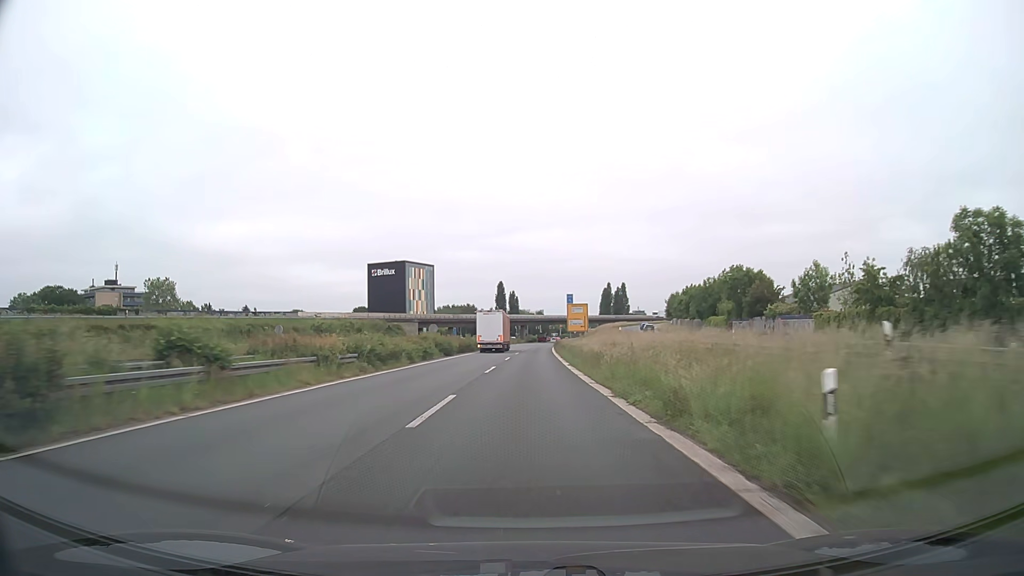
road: trunk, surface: asphalt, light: Day
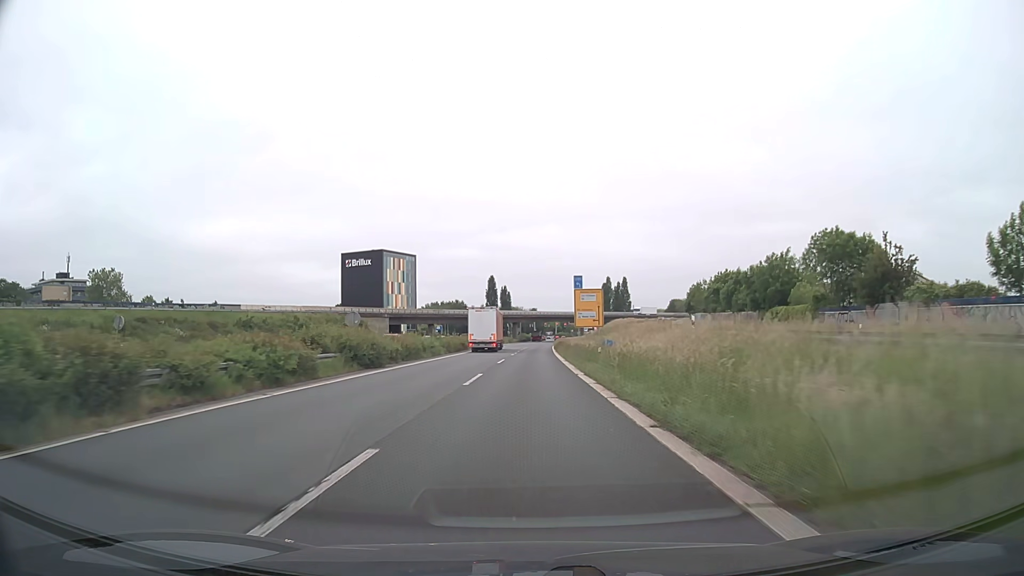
(+0.1, +25.3) m; +1°
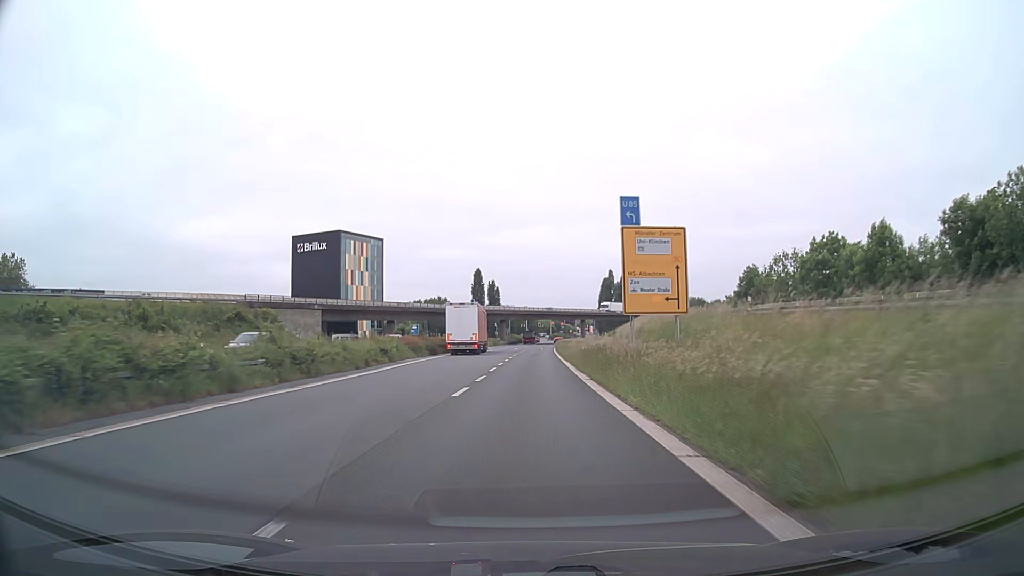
(+0.3, +37.8) m; +1°
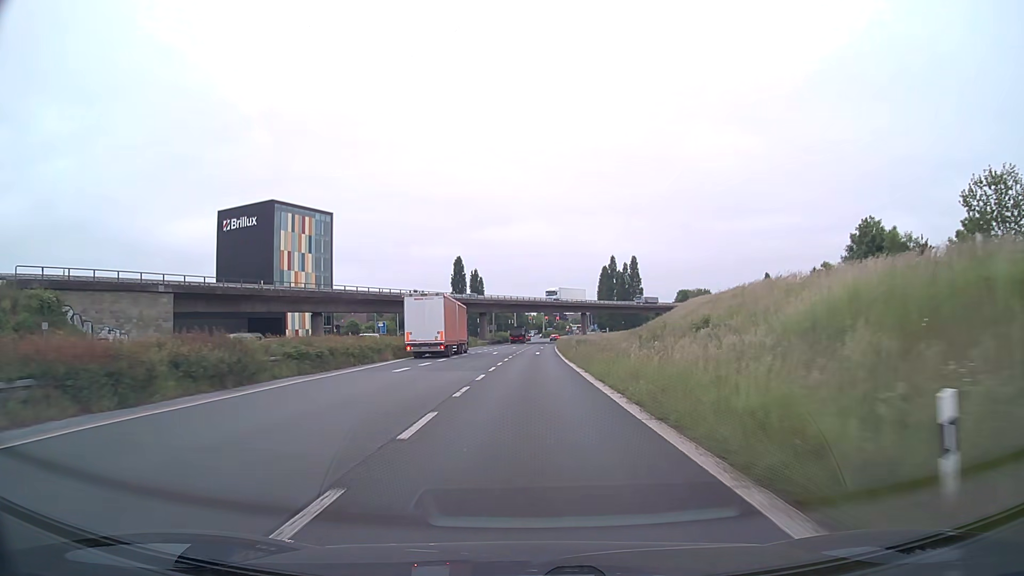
(+0.3, +37.6) m; +1°
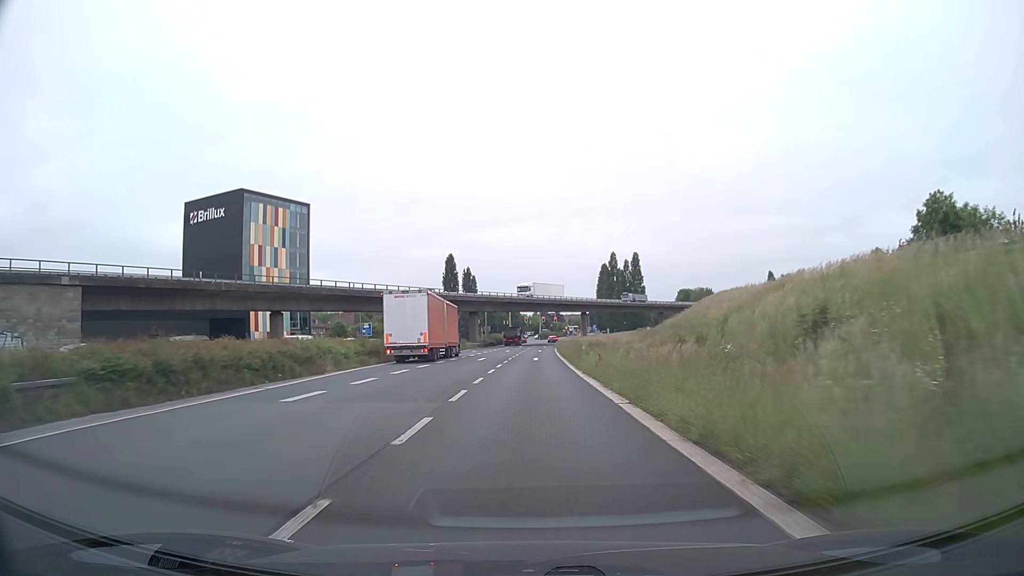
(+0.1, +12.5) m; +1°
